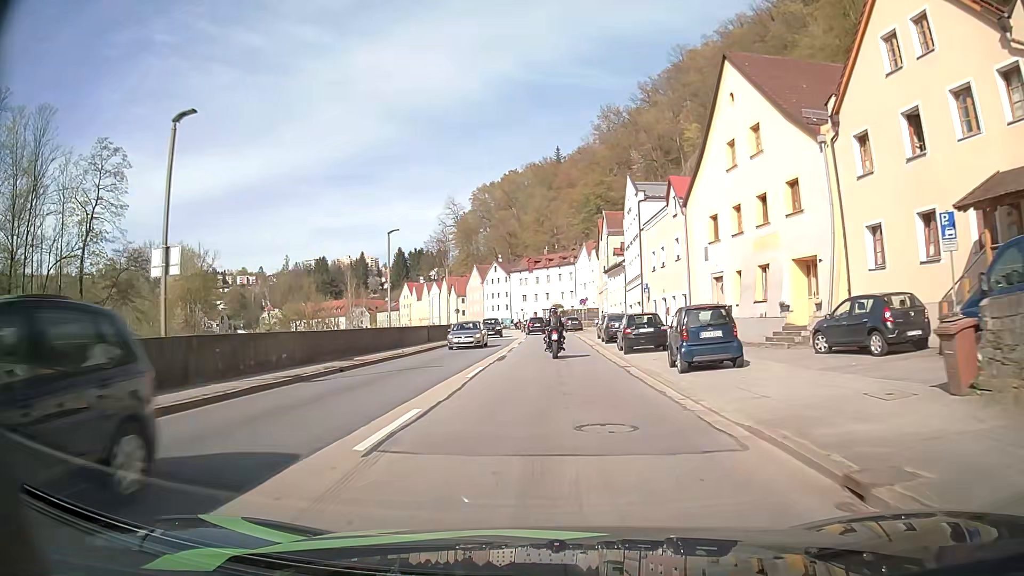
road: primary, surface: asphalt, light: Day
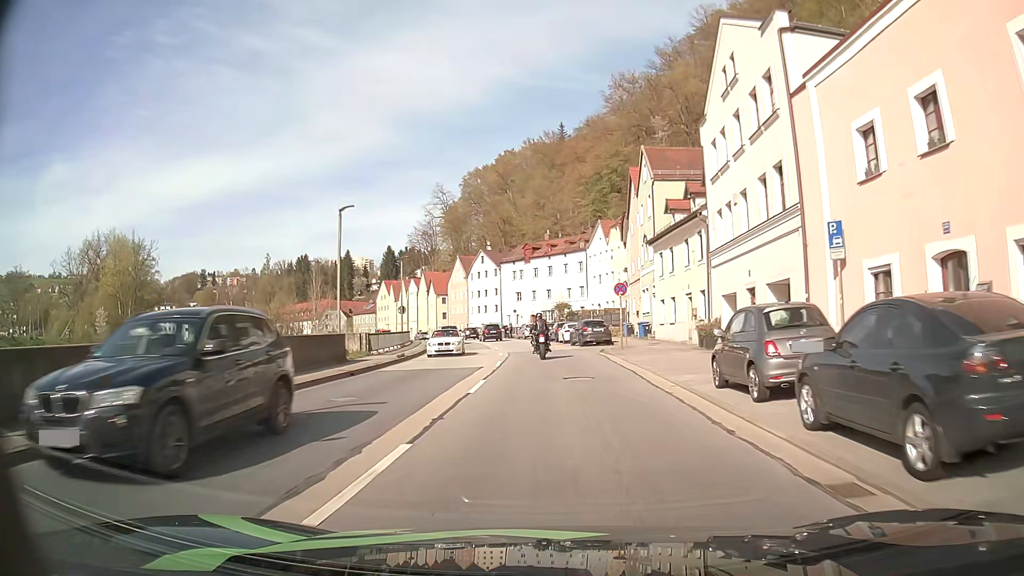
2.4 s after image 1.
(-0.1, +29.6) m; 0°
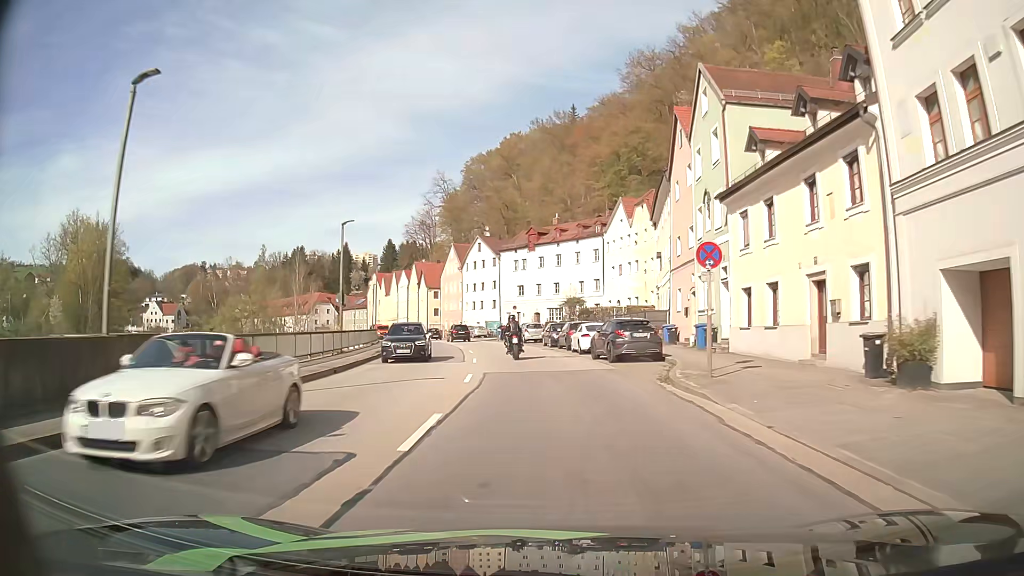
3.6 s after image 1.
(-0.1, +15.3) m; -1°
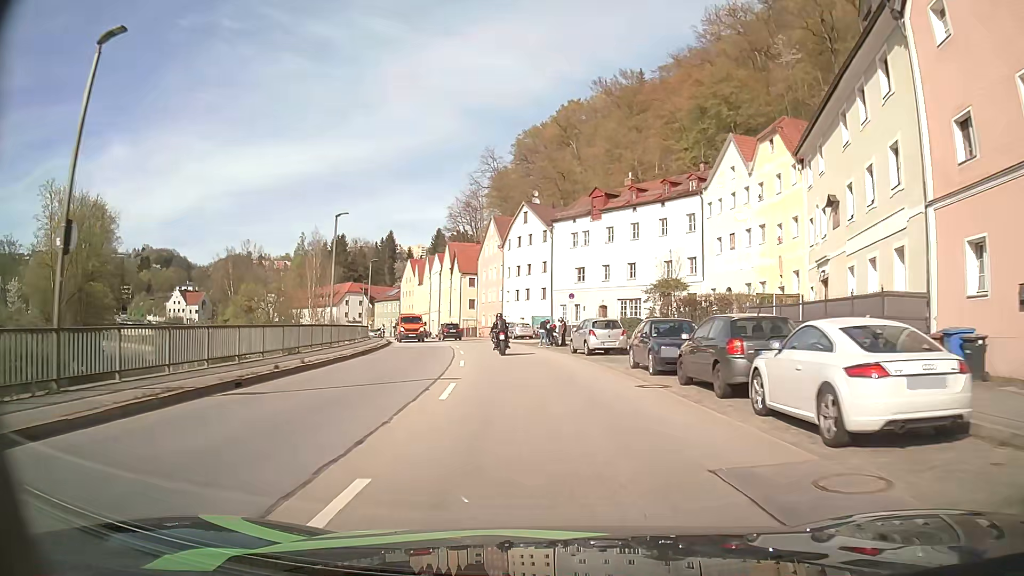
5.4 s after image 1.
(-0.9, +22.6) m; -4°
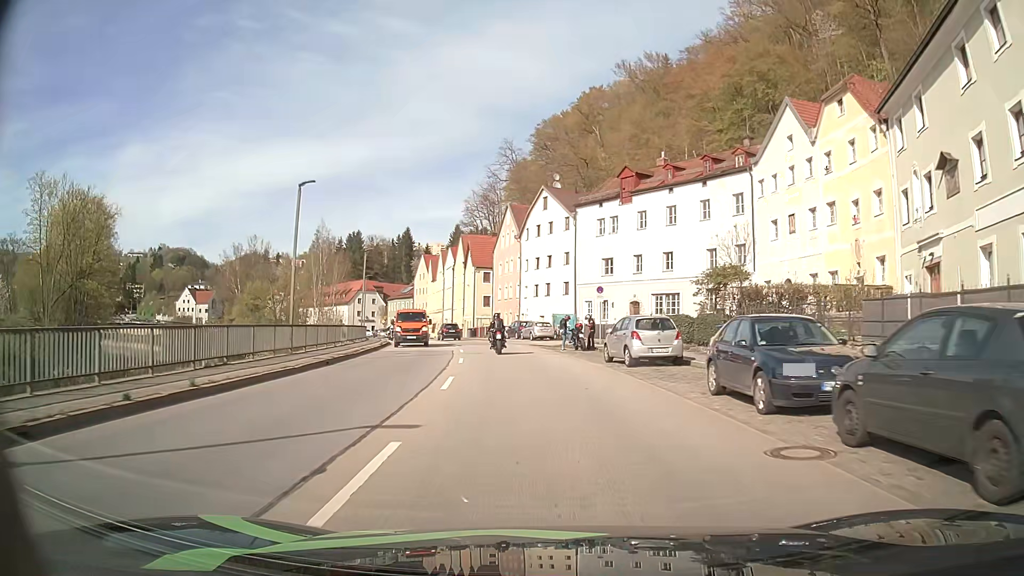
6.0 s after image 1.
(-0.1, +7.4) m; -2°
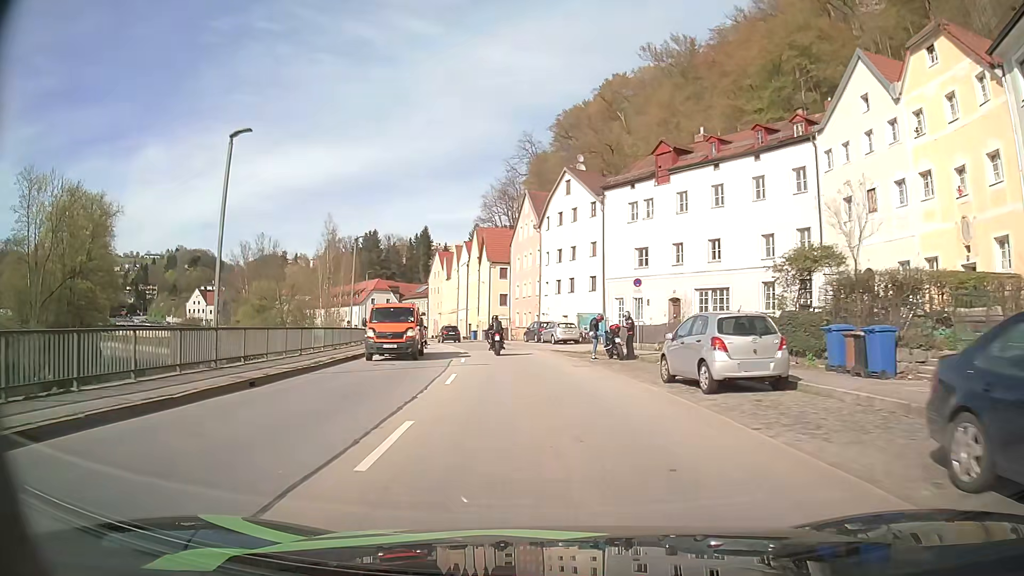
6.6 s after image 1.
(-0.2, +7.3) m; -2°
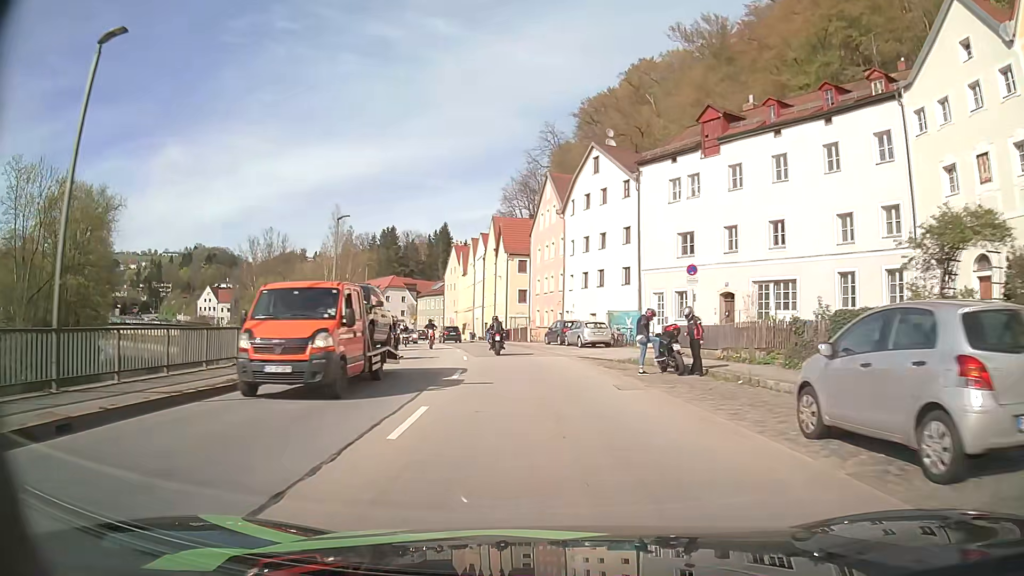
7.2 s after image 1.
(-0.1, +7.3) m; -2°
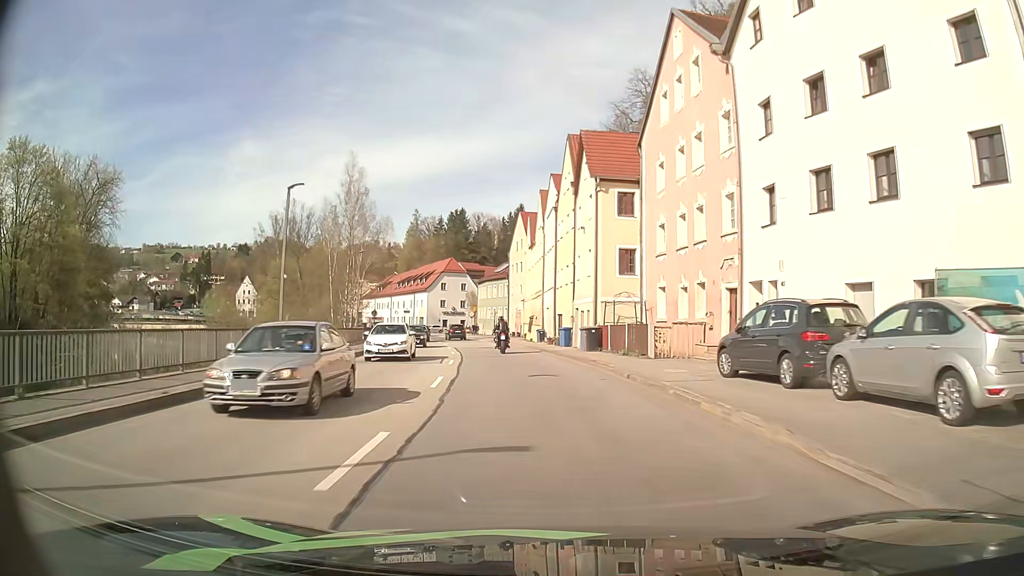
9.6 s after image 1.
(-1.7, +29.7) m; -7°
(0, +10) (-1, +20) (-2, +30) (-4, +40) (-5, +50) (-7, +59) (-10, +69) (-12, +79) (-15, +88) (-19, +98) m
